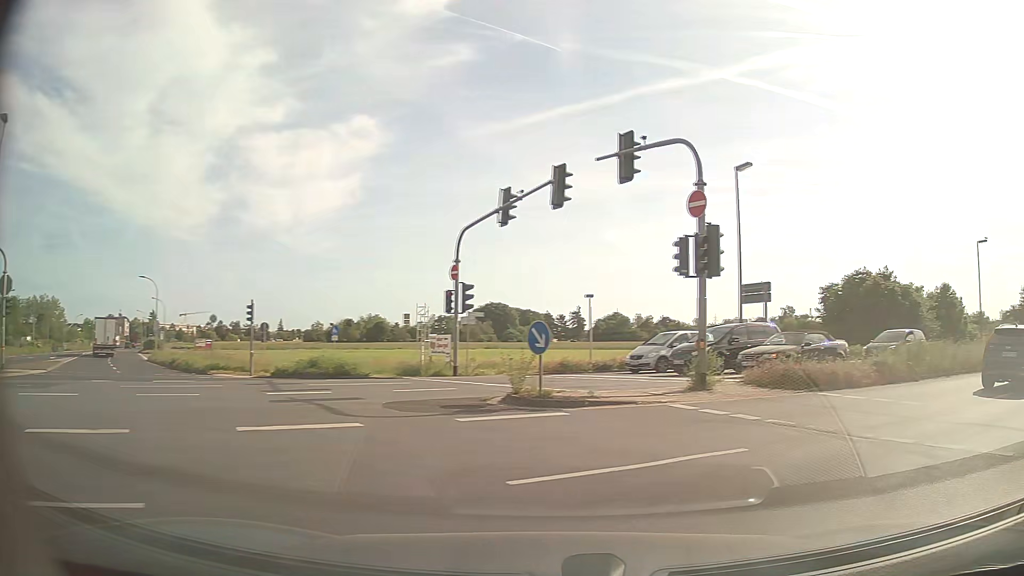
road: tertiary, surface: asphalt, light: Day
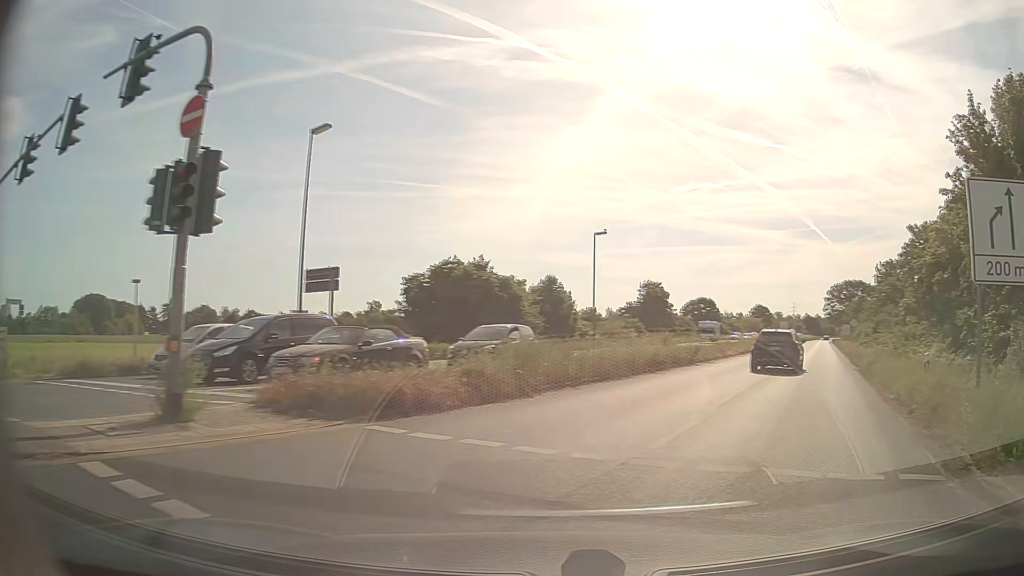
(+1.7, +5.7) m; +35°
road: primary
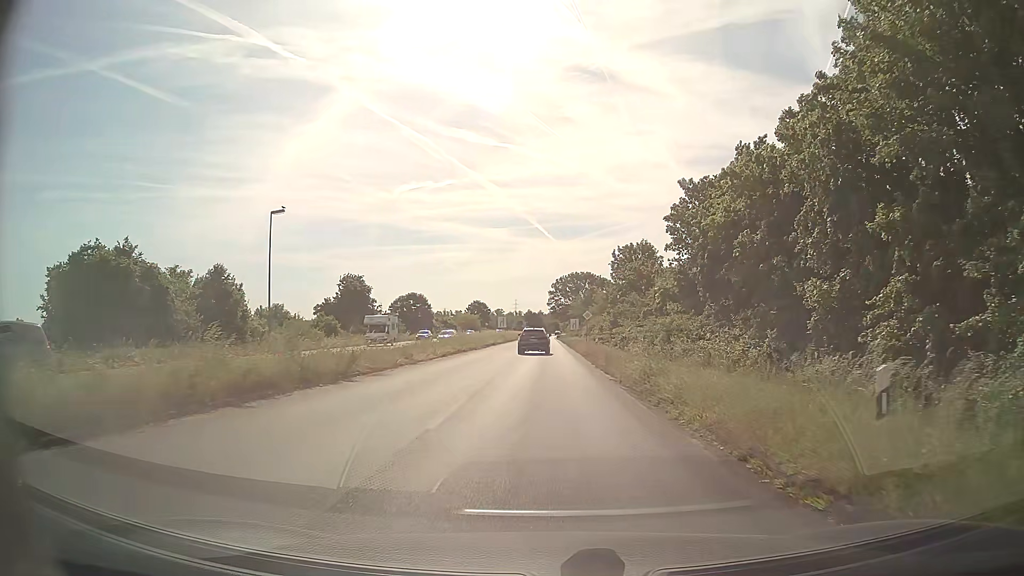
(+3.5, +10.5) m; +23°
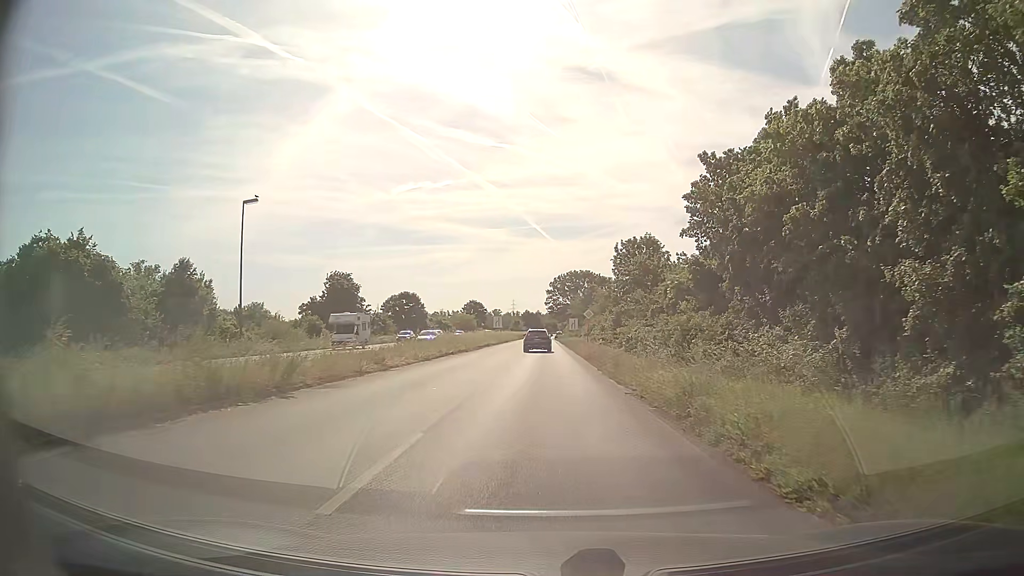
(0.0, +4.6) m; 0°
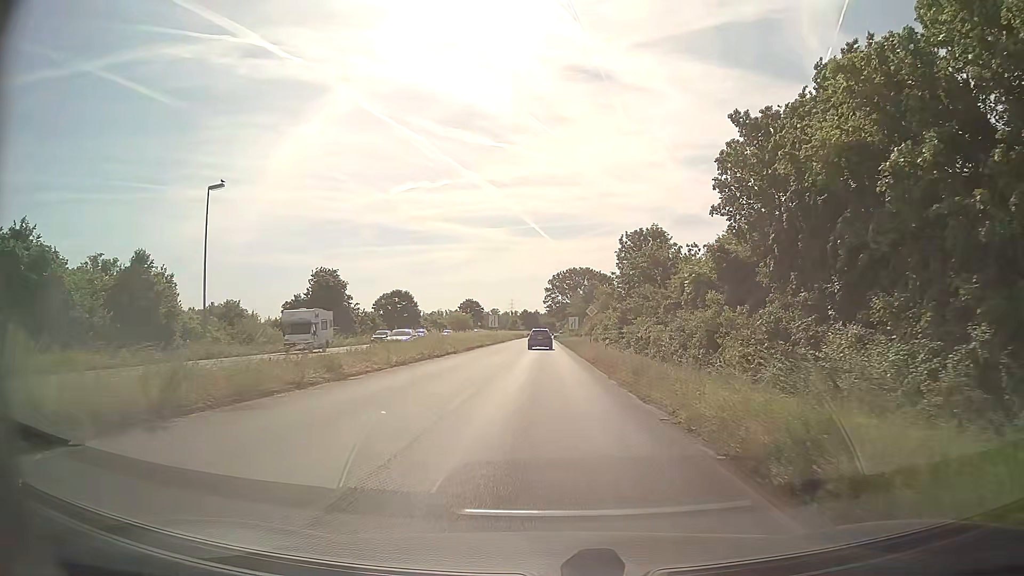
(0.0, +5.0) m; +1°
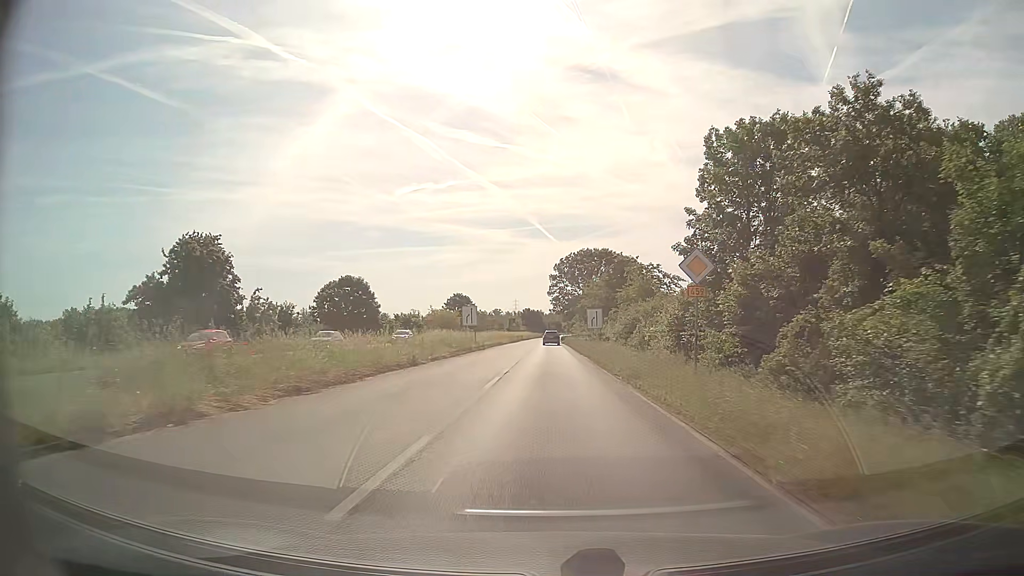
(-0.1, +32.0) m; -1°
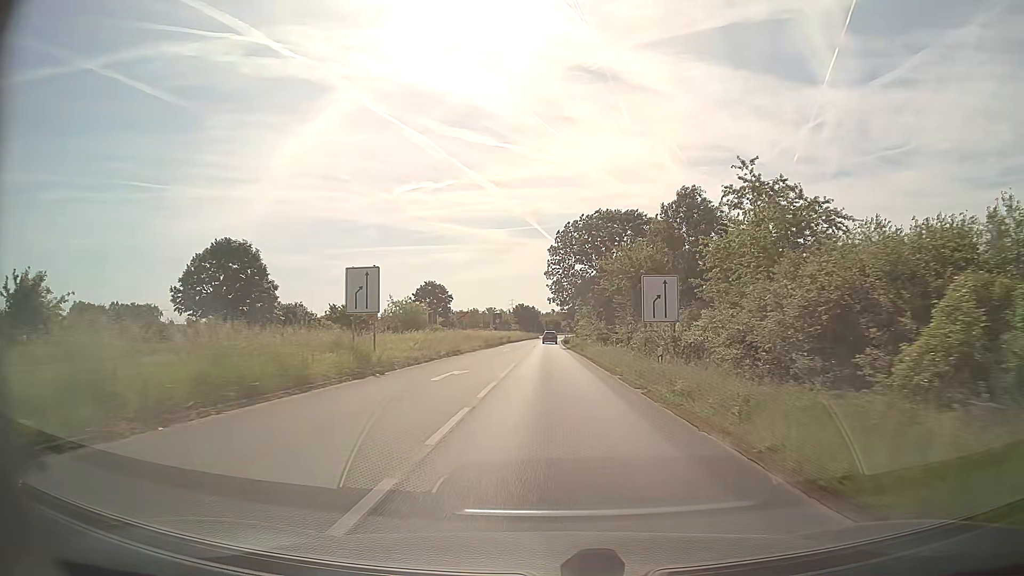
(+0.1, +33.2) m; +1°
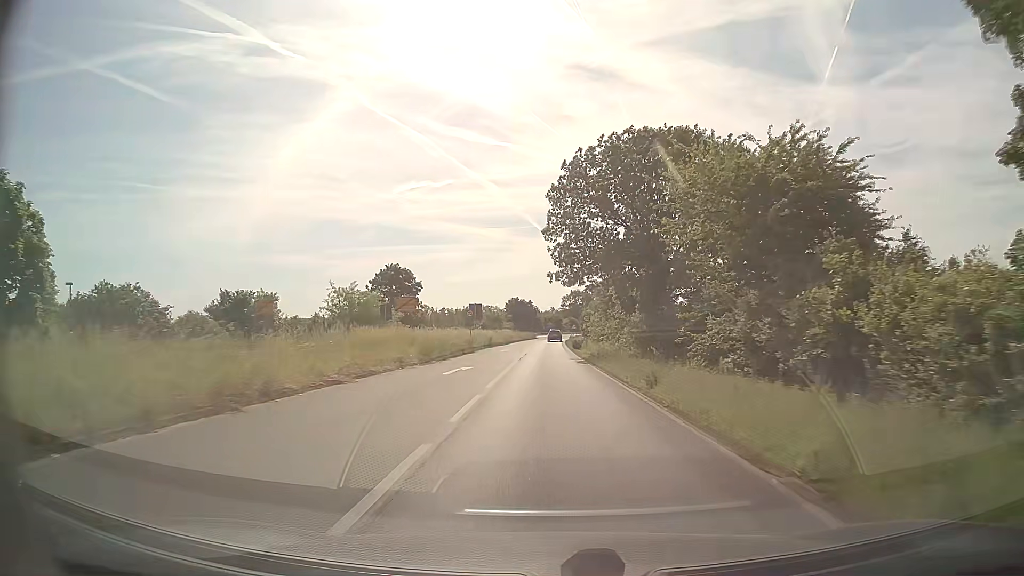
(0.0, +28.3) m; 0°
(0, +10) (0, +20) (0, +30) (0, +40) (0, +50) (0, +60) (0, +70) (+1, +80) (+1, +90) (+1, +100) m
